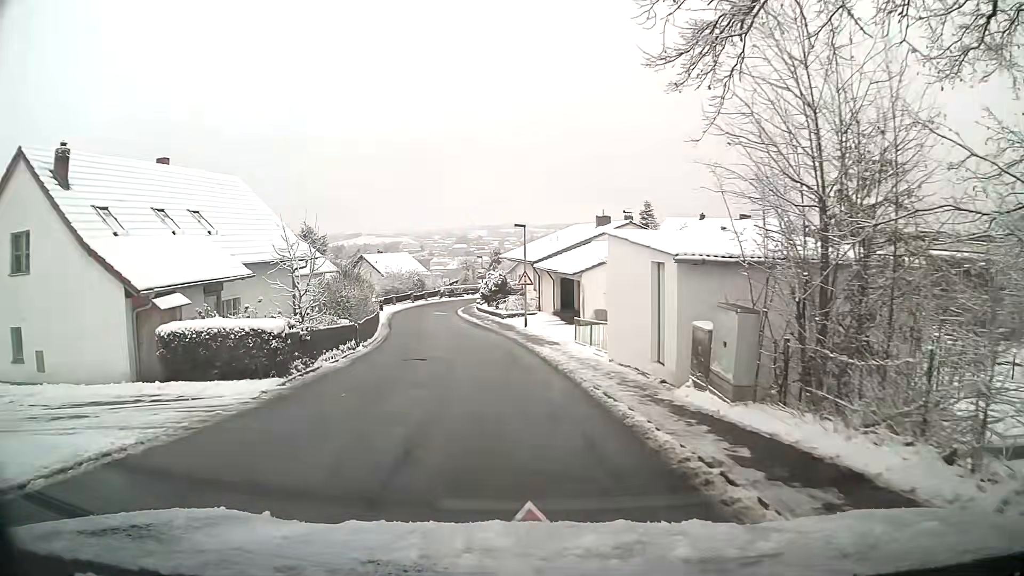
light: Day
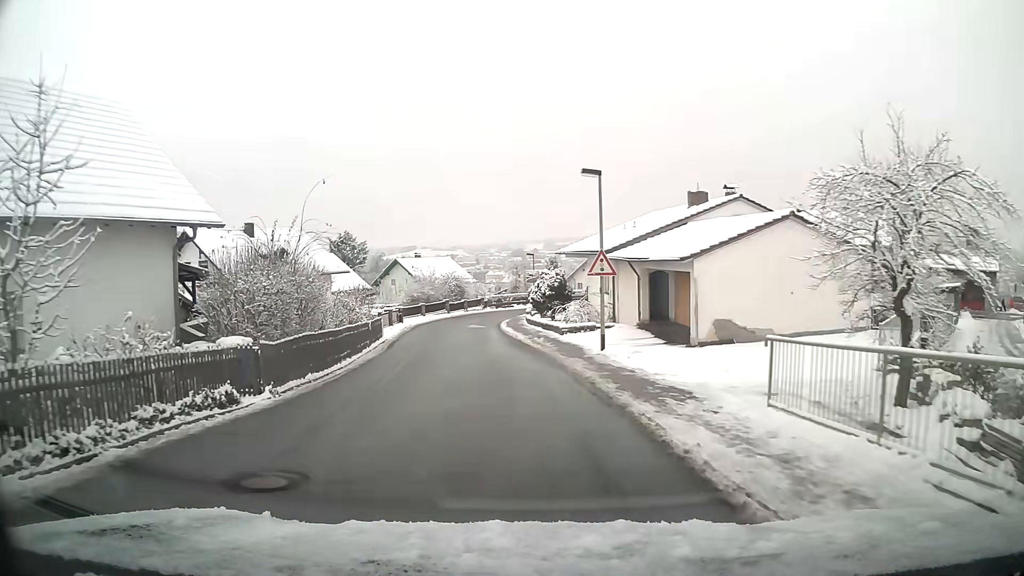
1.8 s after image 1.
(-0.8, +14.2) m; -6°
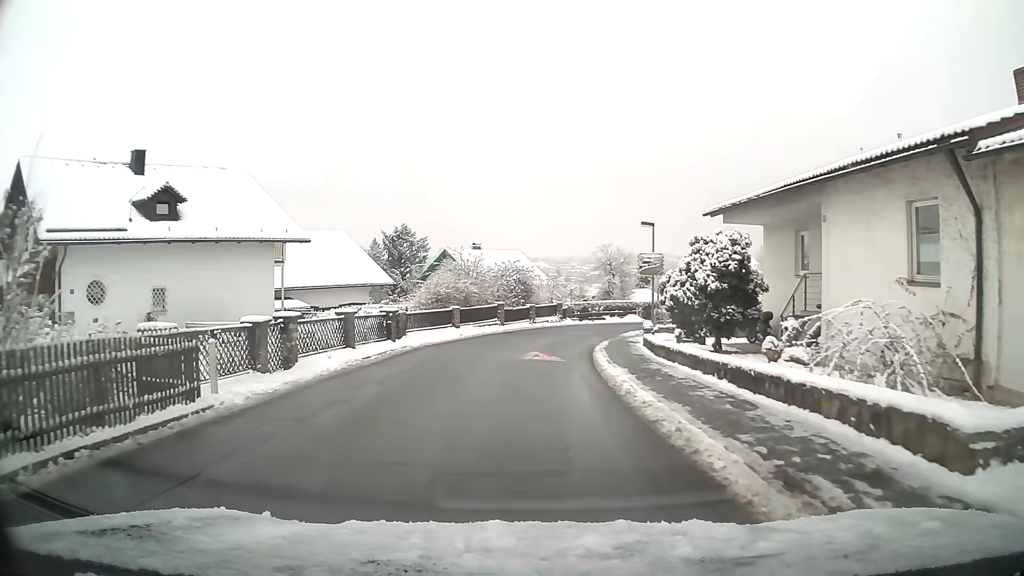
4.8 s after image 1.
(-1.3, +23.0) m; -6°
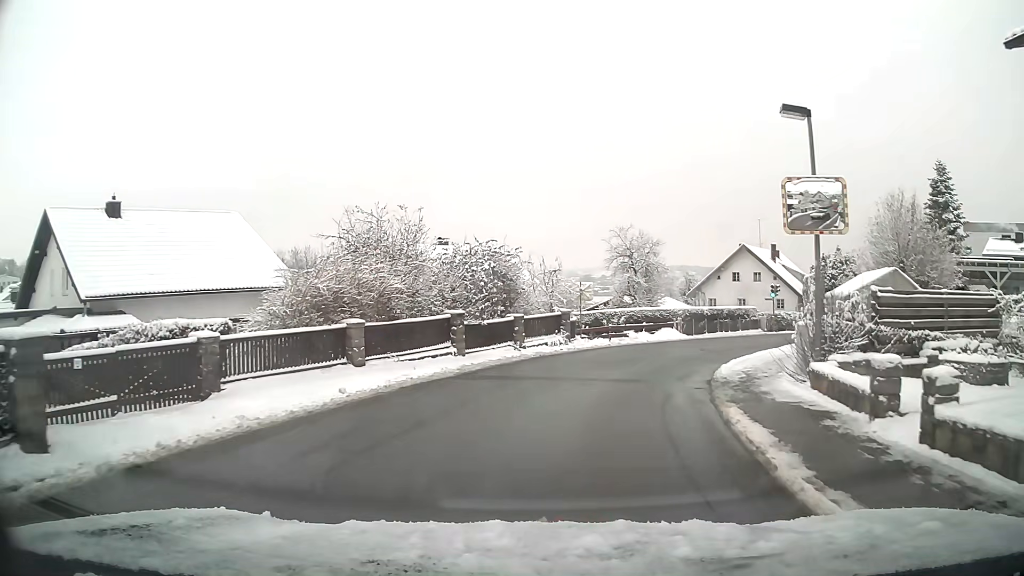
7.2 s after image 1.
(+0.1, +17.3) m; +3°
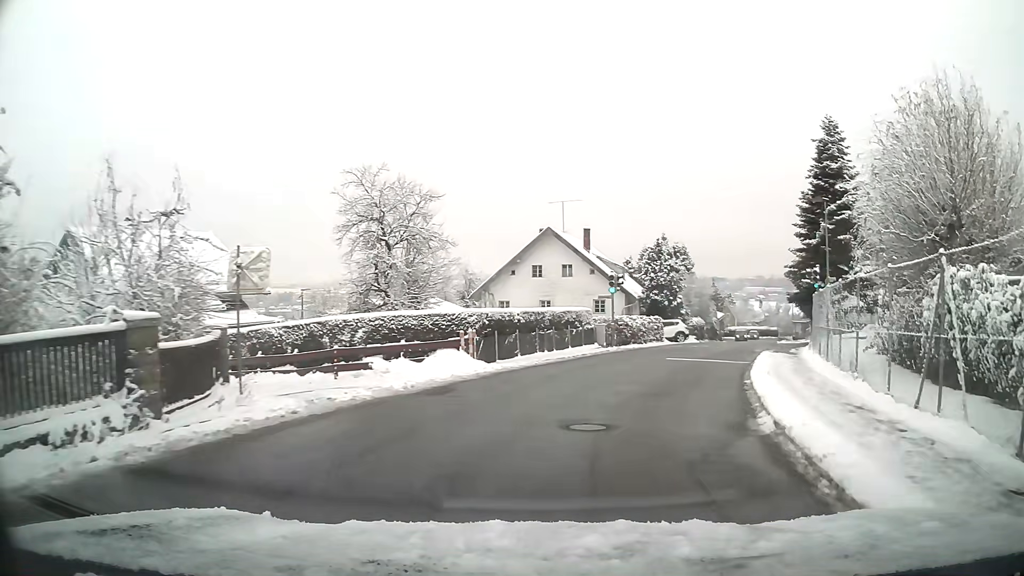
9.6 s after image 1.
(+2.7, +16.8) m; +20°
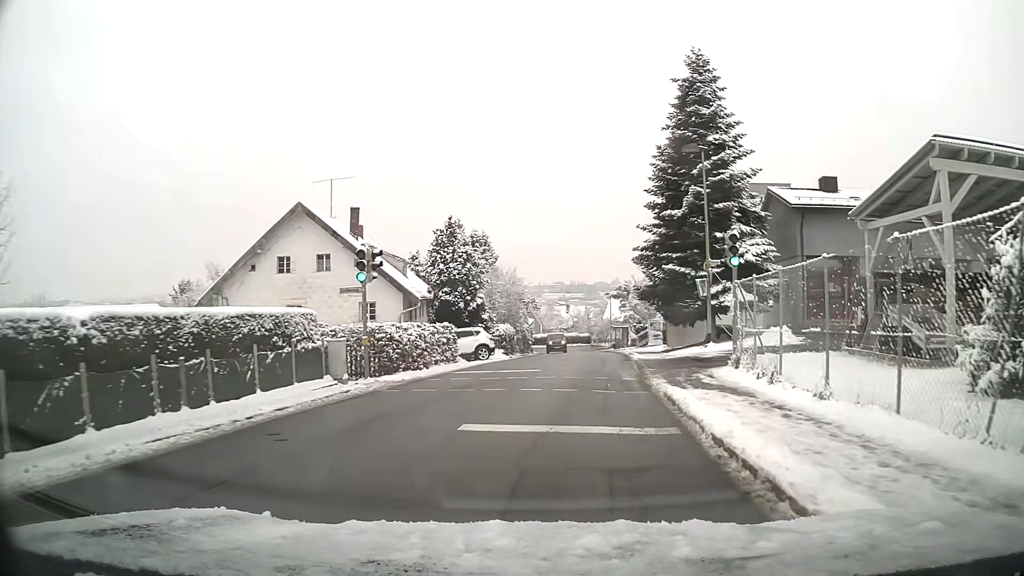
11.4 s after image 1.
(+2.0, +13.3) m; +16°
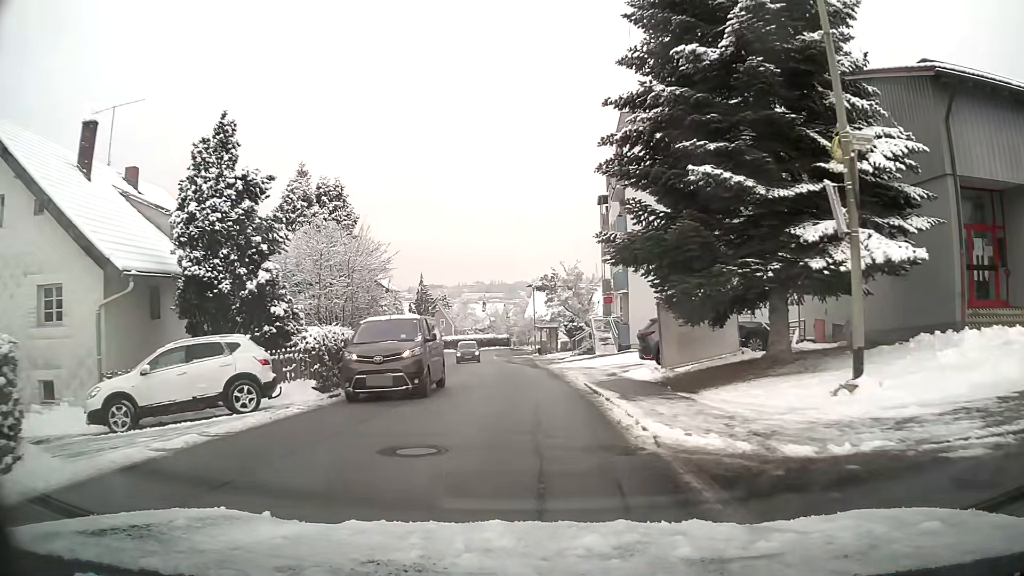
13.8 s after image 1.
(+1.3, +18.7) m; +5°
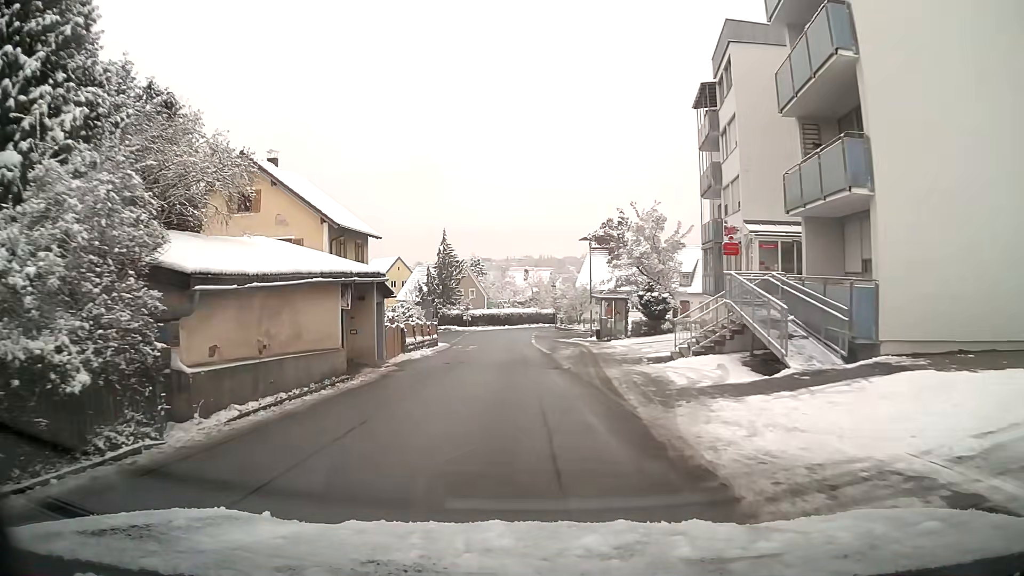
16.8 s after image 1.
(-0.5, +23.4) m; -5°
(0, +10) (0, +20) (0, +30) (-1, +40) (-1, +50) (-1, +60) (0, +70) (+2, +80) (+5, +89) (+10, +98) m
